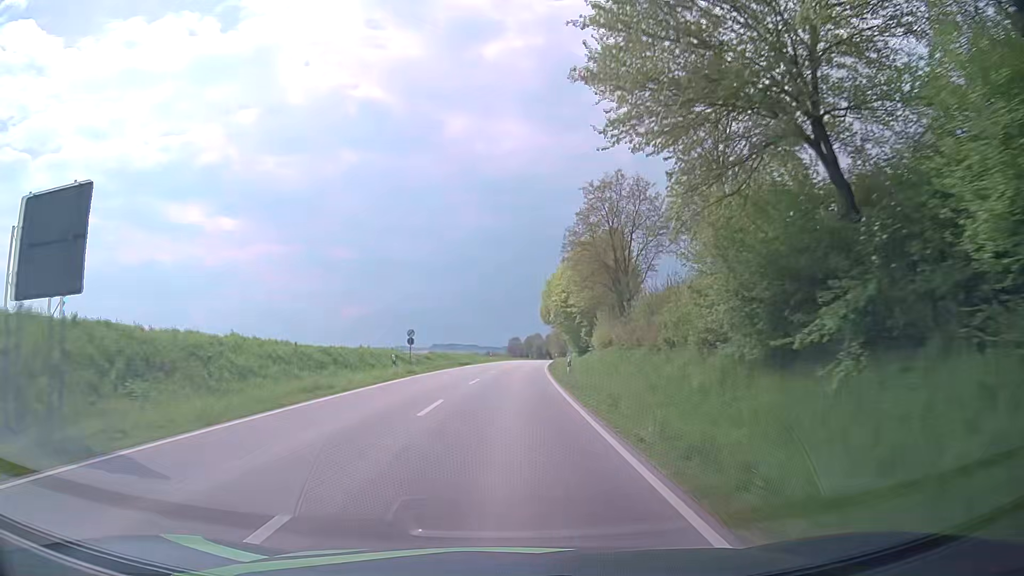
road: secondary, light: Day
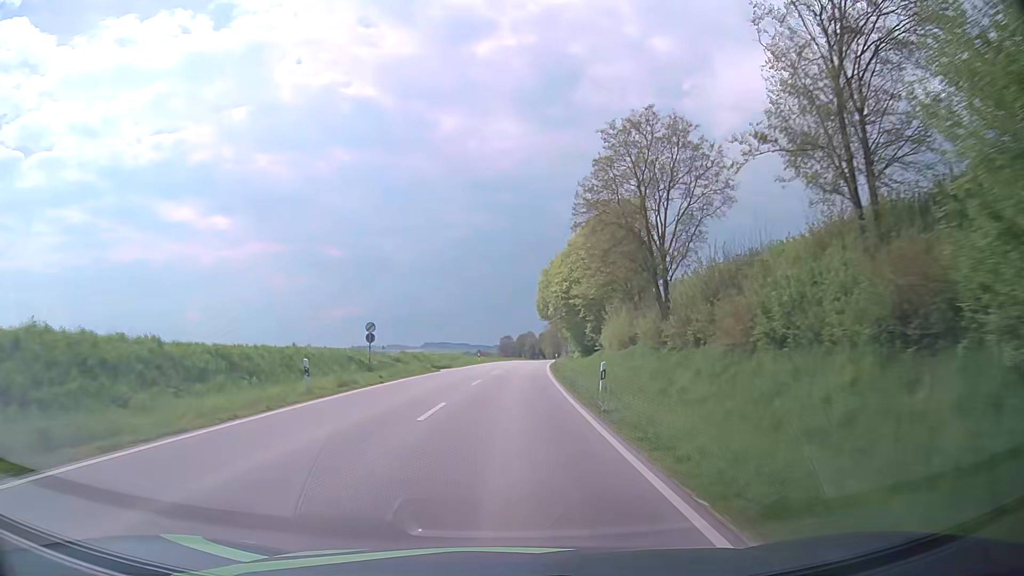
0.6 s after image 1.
(+0.1, +12.8) m; +1°
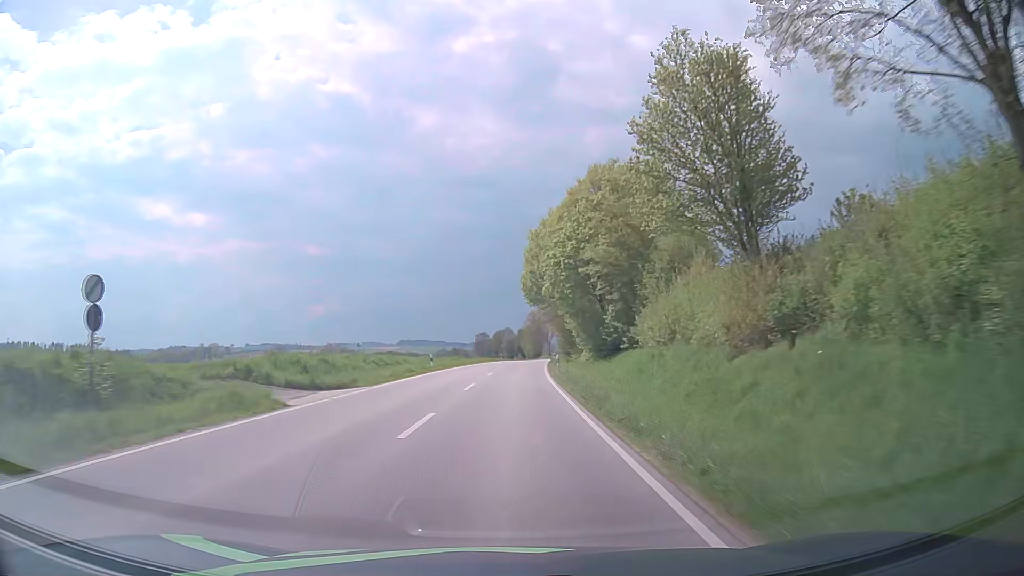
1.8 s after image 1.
(+0.4, +26.4) m; +2°
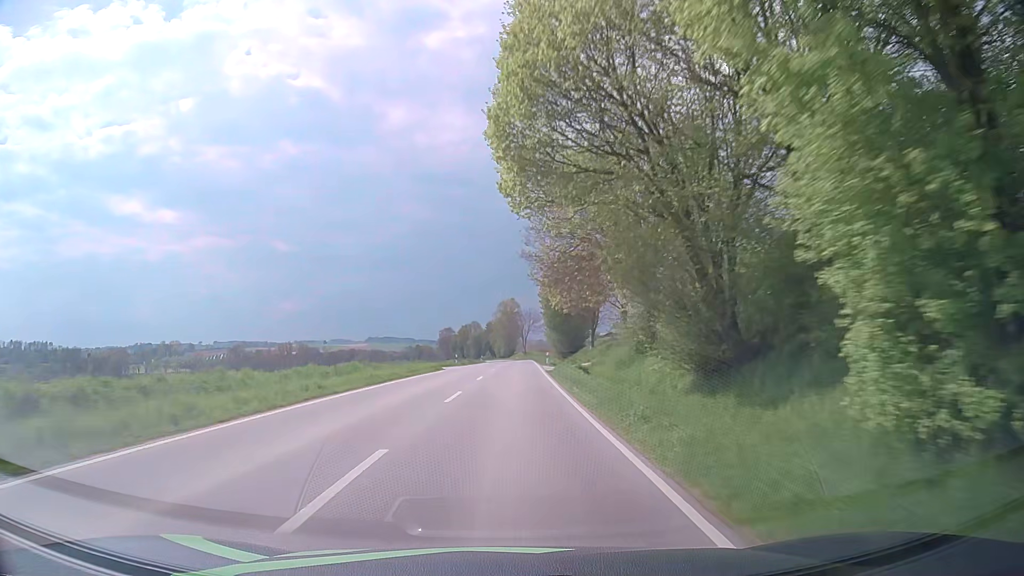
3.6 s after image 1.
(+1.0, +41.5) m; +3°
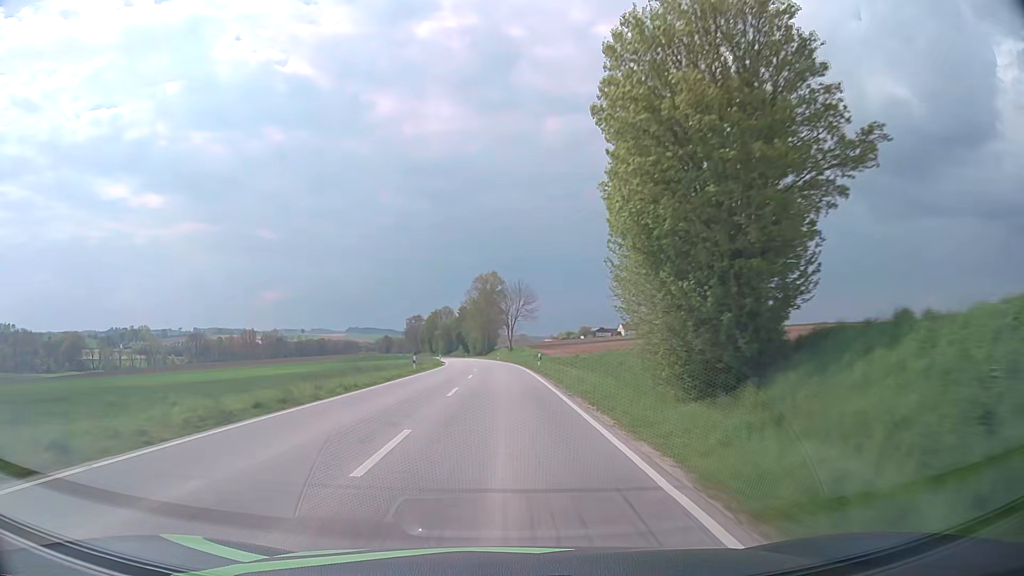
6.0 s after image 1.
(+1.0, +58.1) m; +1°
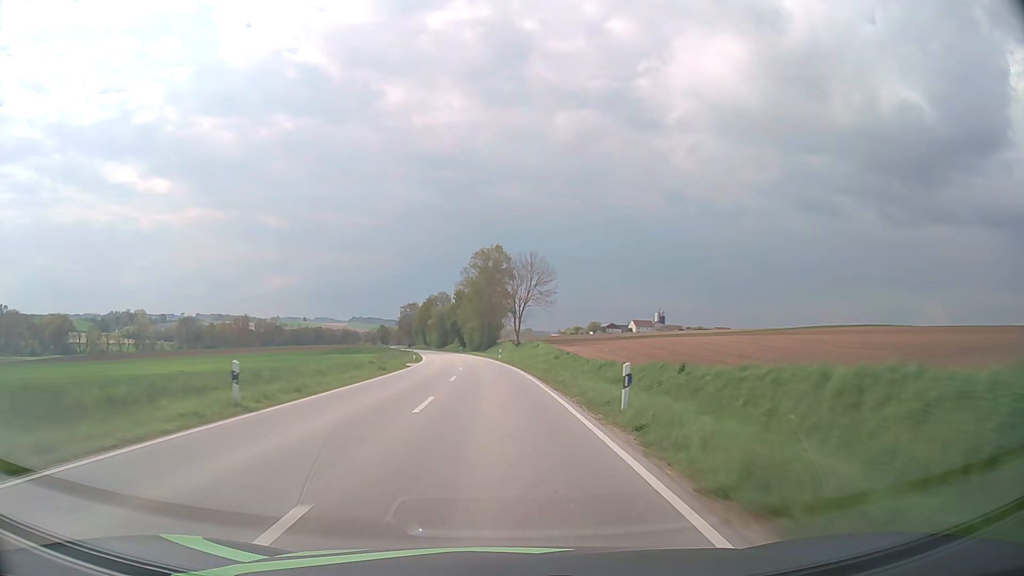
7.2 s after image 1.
(-0.1, +29.5) m; 0°
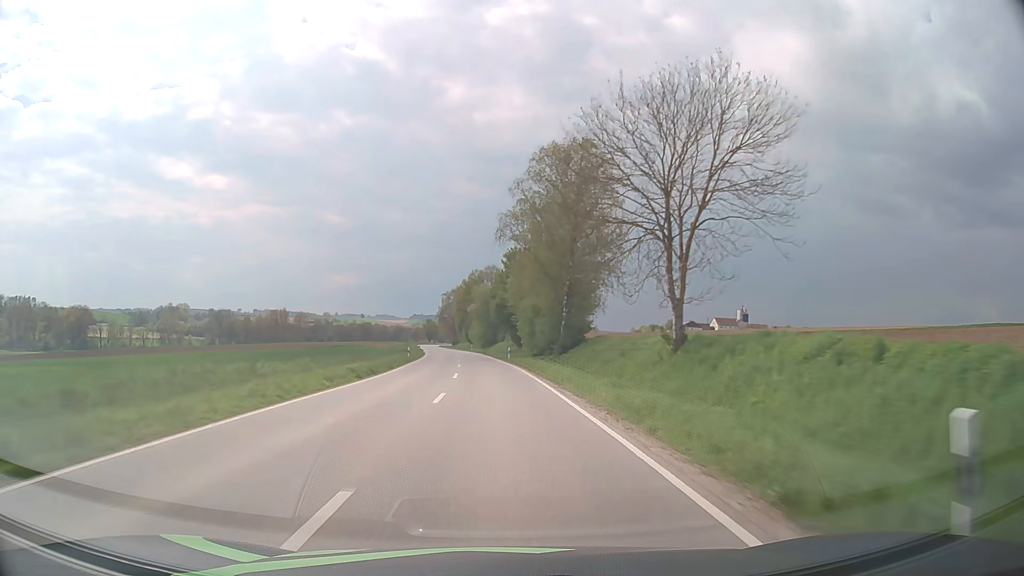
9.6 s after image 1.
(-2.6, +59.5) m; -5°
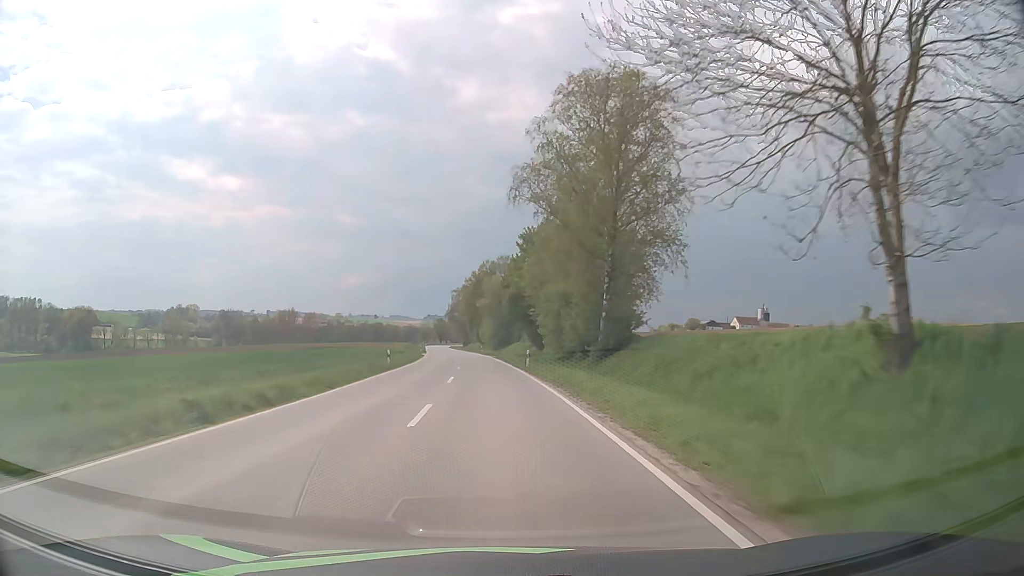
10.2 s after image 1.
(-0.2, +15.0) m; -1°
(0, +10) (0, +20) (-1, +30) (-1, +40) (-2, +50) (-3, +60) (-4, +70) (-5, +80) (-6, +90) (-7, +100) m
